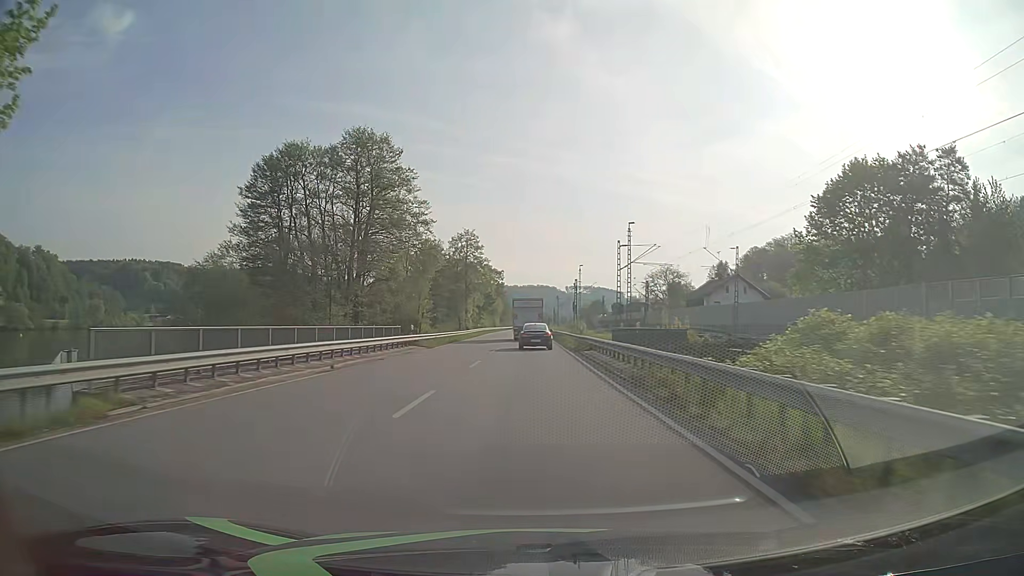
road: primary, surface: asphalt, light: Day
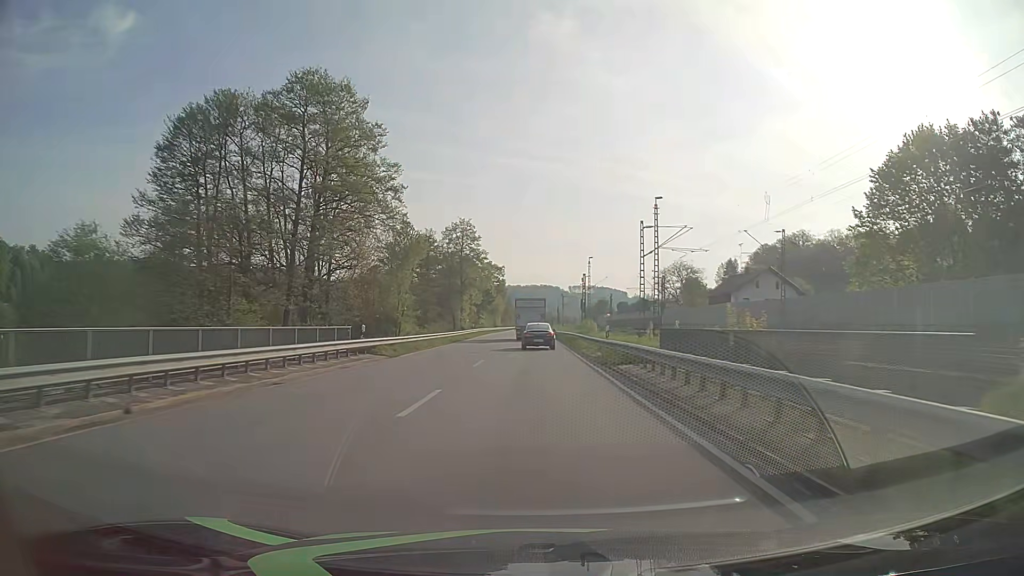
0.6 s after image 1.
(0.0, +11.8) m; 0°
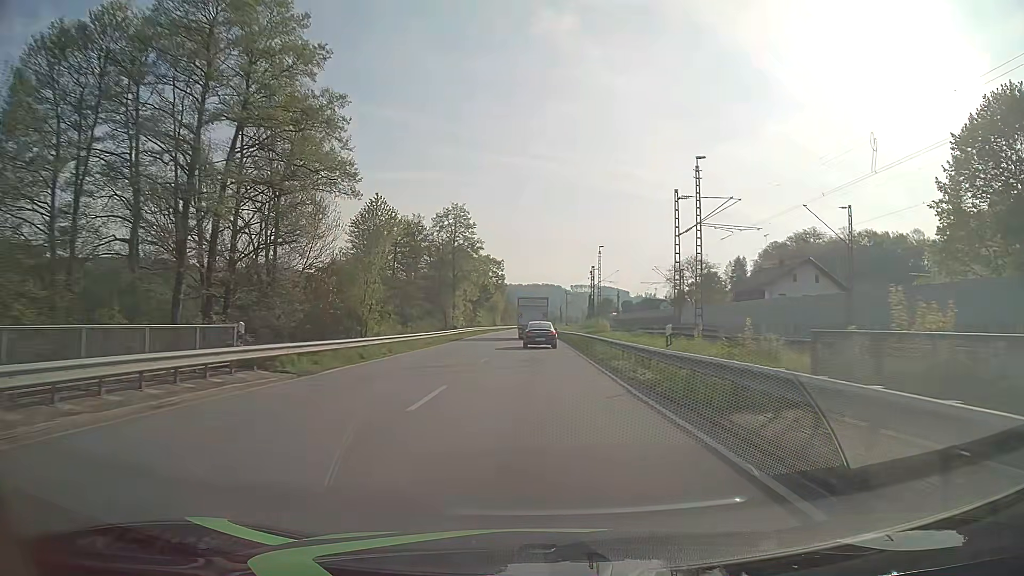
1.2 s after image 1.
(-0.1, +11.8) m; 0°
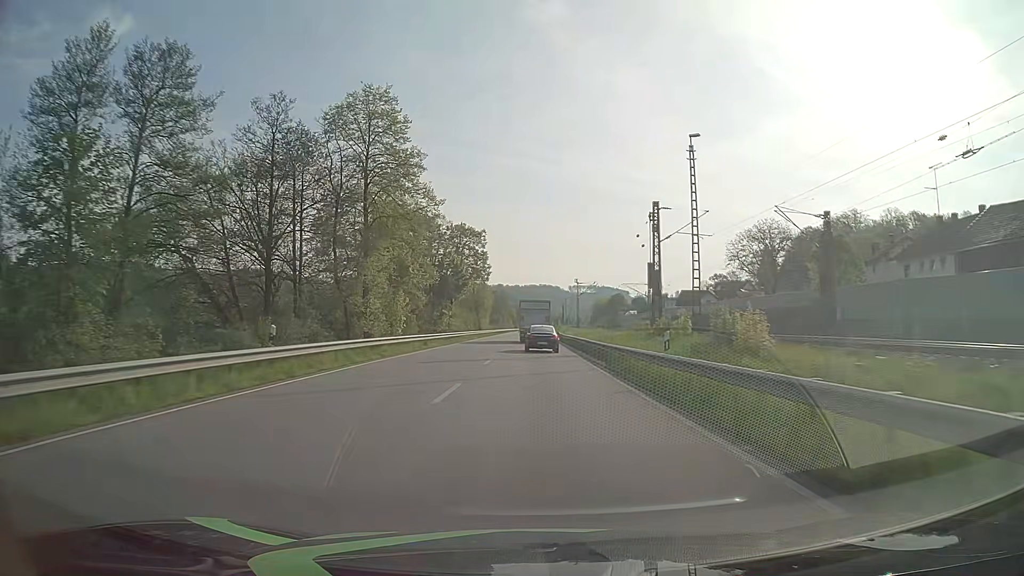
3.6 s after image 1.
(+0.1, +47.1) m; 0°
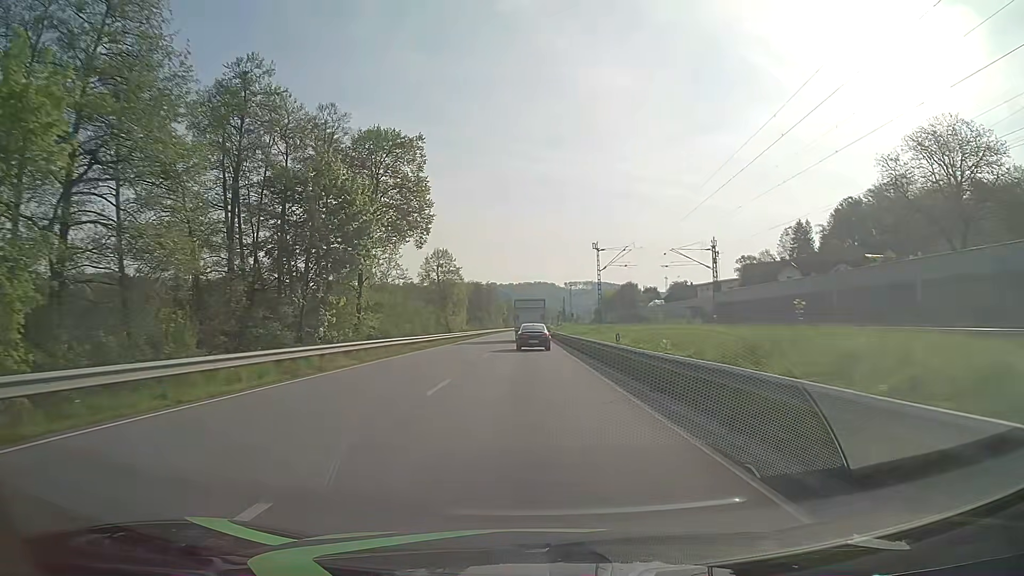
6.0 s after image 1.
(+0.3, +47.0) m; 0°
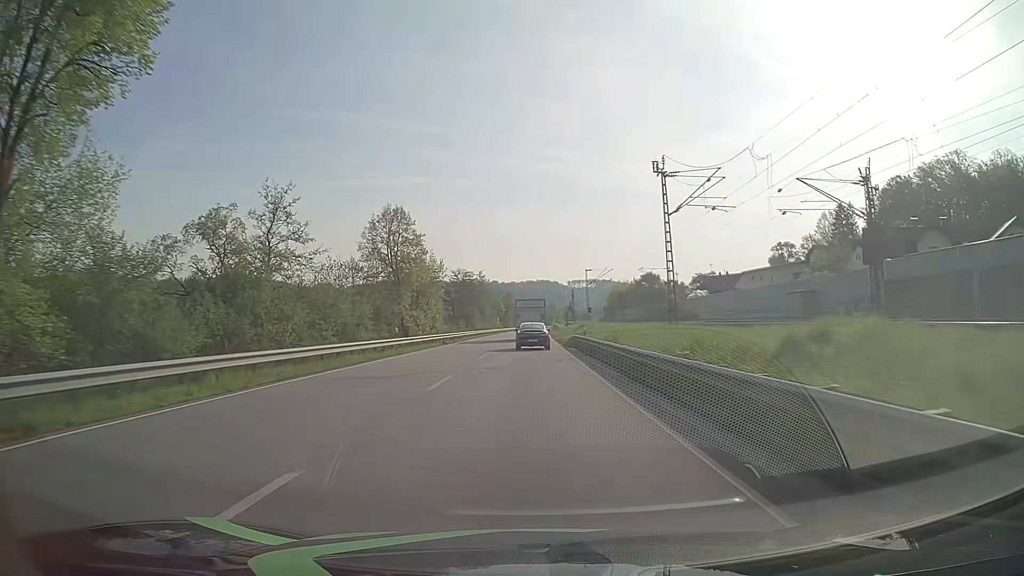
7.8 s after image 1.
(-0.1, +35.2) m; 0°
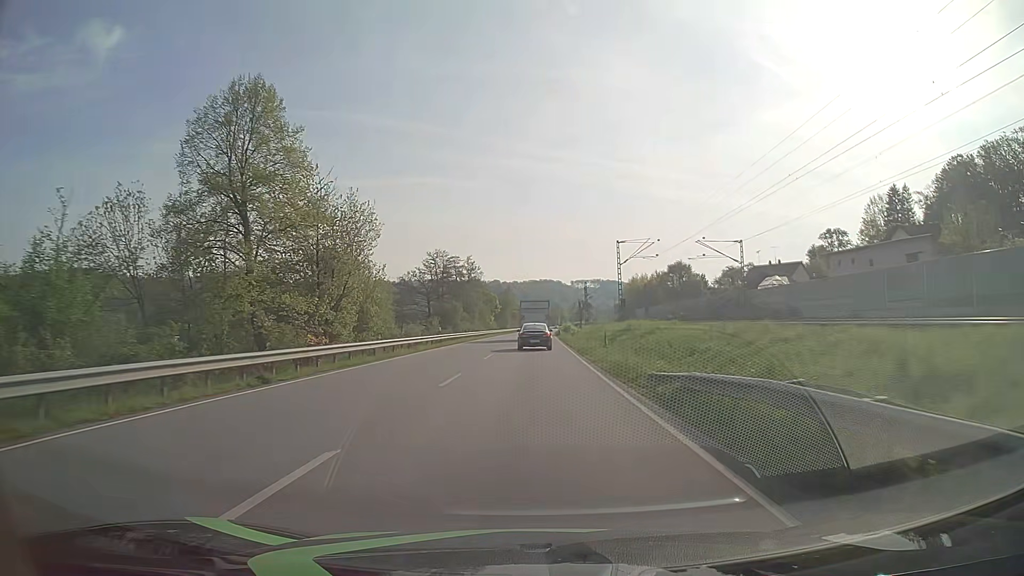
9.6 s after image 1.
(-0.1, +35.2) m; 0°
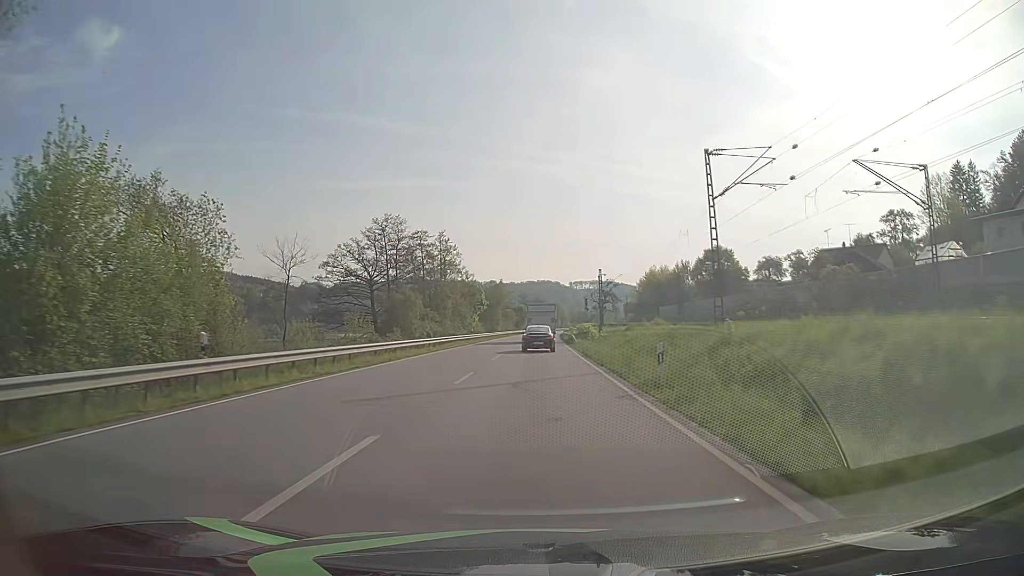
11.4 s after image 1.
(+0.1, +35.2) m; 0°
(0, +10) (0, +20) (0, +30) (0, +40) (0, +50) (+1, +60) (+1, +70) (+1, +80) (+1, +90) (+2, +100) m
